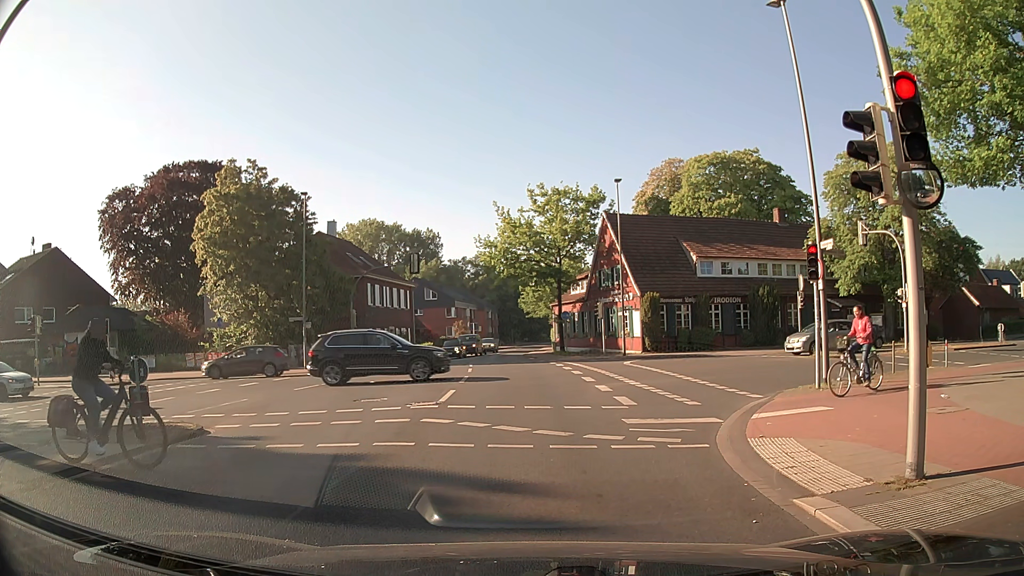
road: secondary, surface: asphalt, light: Day
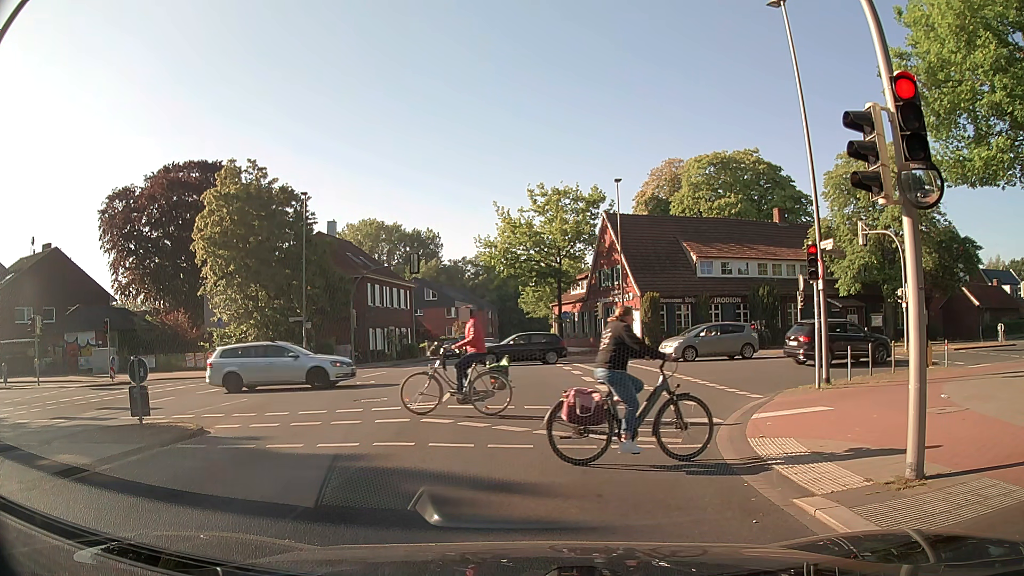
(0.0, 0.0) m; 0°
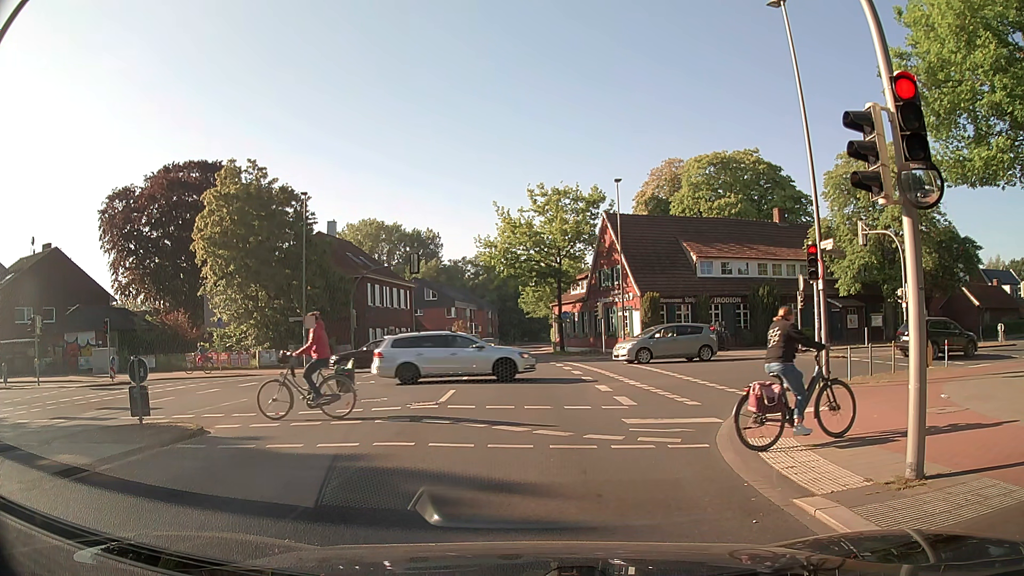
(0.0, 0.0) m; 0°
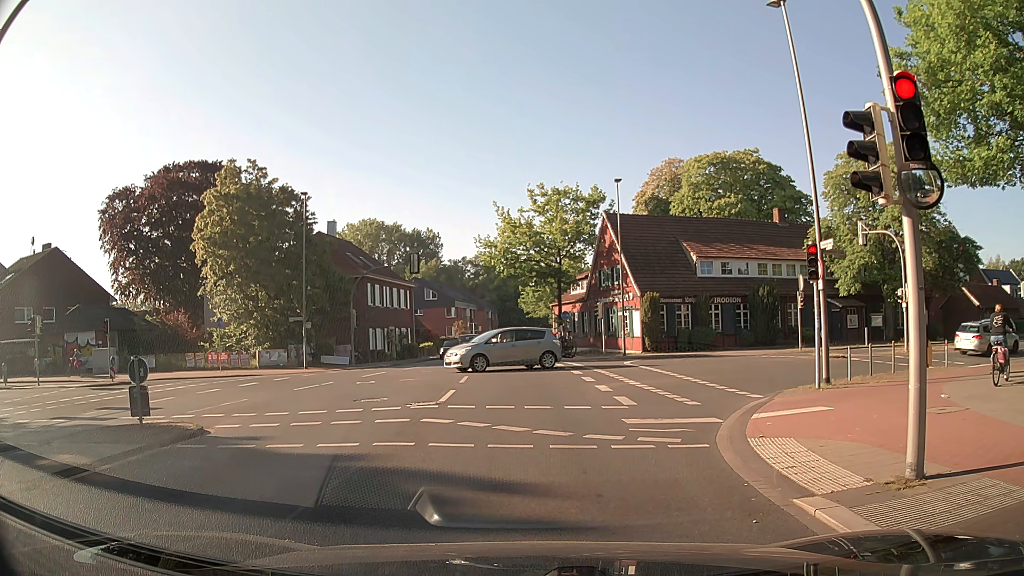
(0.0, 0.0) m; 0°
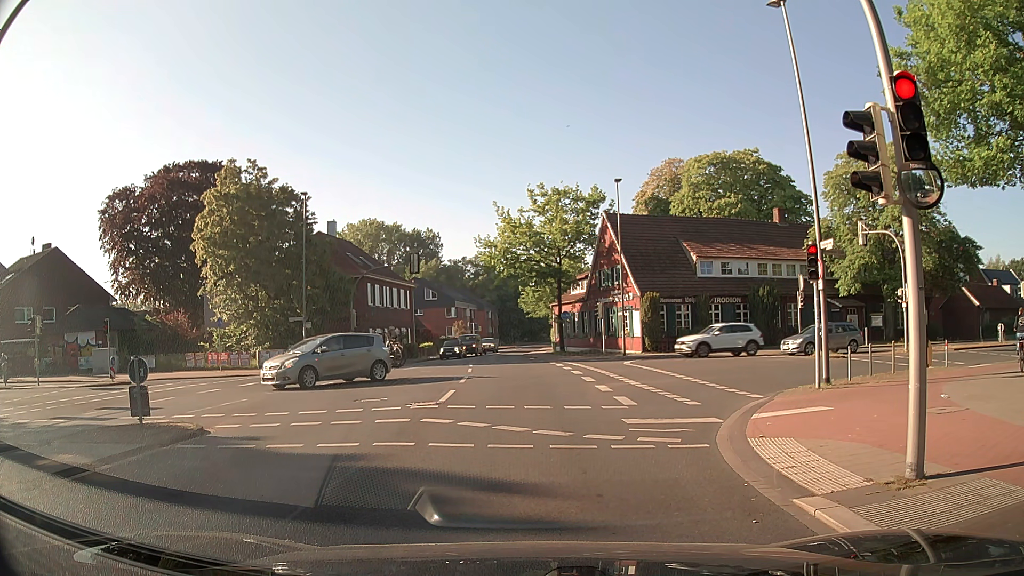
(0.0, 0.0) m; 0°
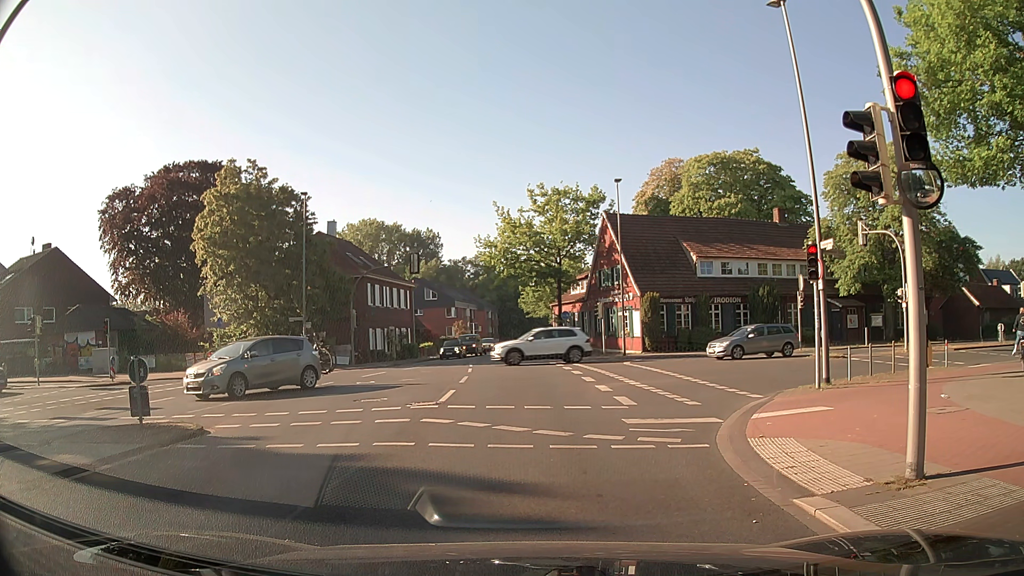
(0.0, 0.0) m; 0°
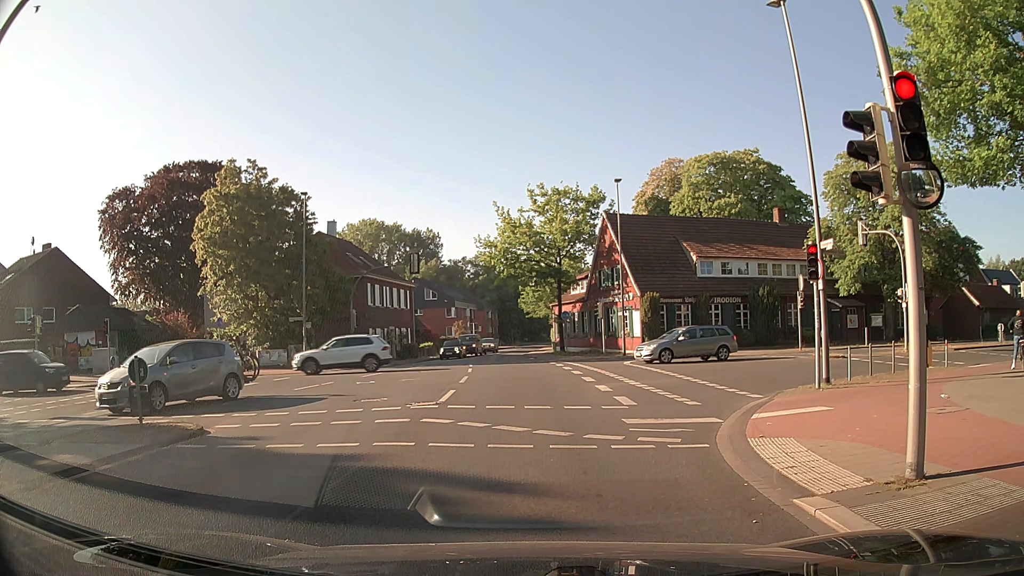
(0.0, 0.0) m; 0°
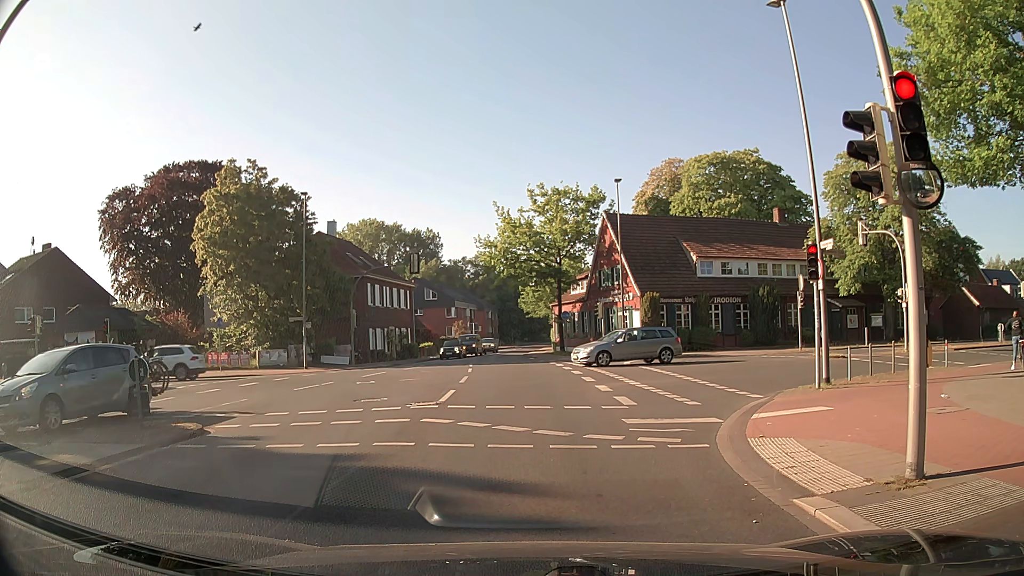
(0.0, 0.0) m; 0°
